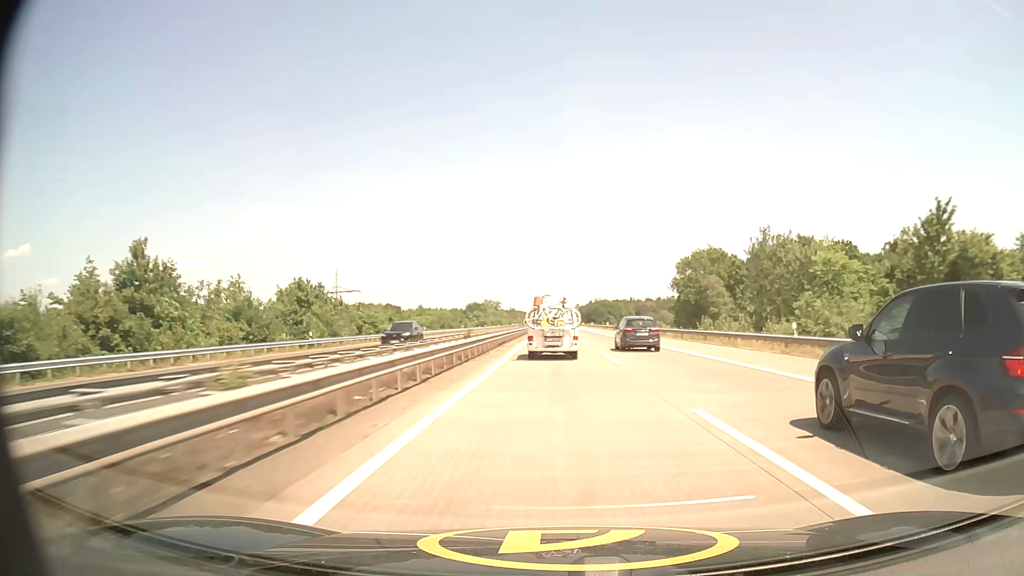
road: motorway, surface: asphalt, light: Day
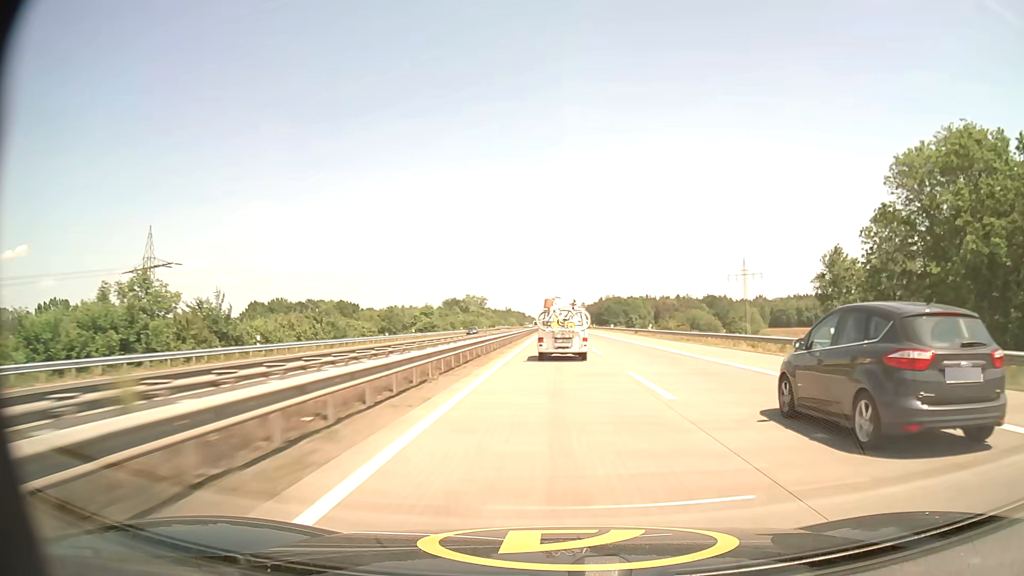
(-0.2, +100.2) m; 0°
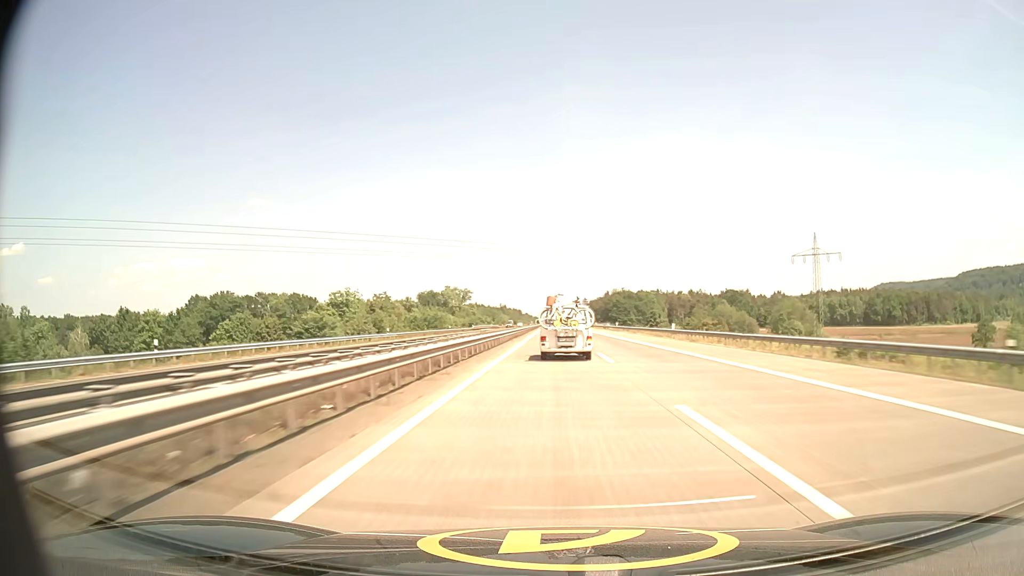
(+0.1, +61.0) m; 0°
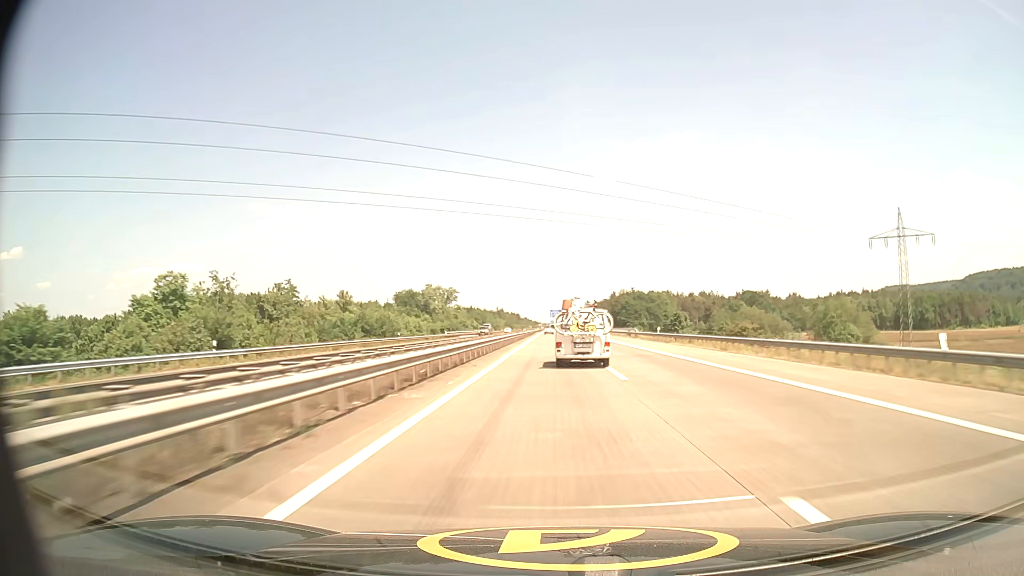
(0.0, +41.7) m; 0°
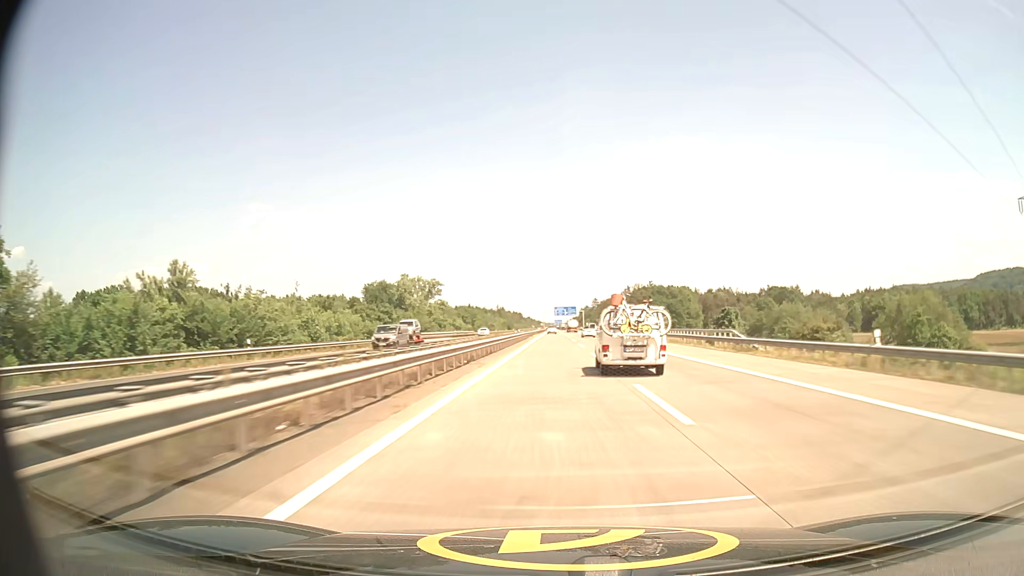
(-0.1, +44.1) m; 0°
(0, +10) (0, +20) (0, +30) (0, +40) (0, +50) (0, +60) (0, +70) (0, +80) (0, +90) (0, +100) m
